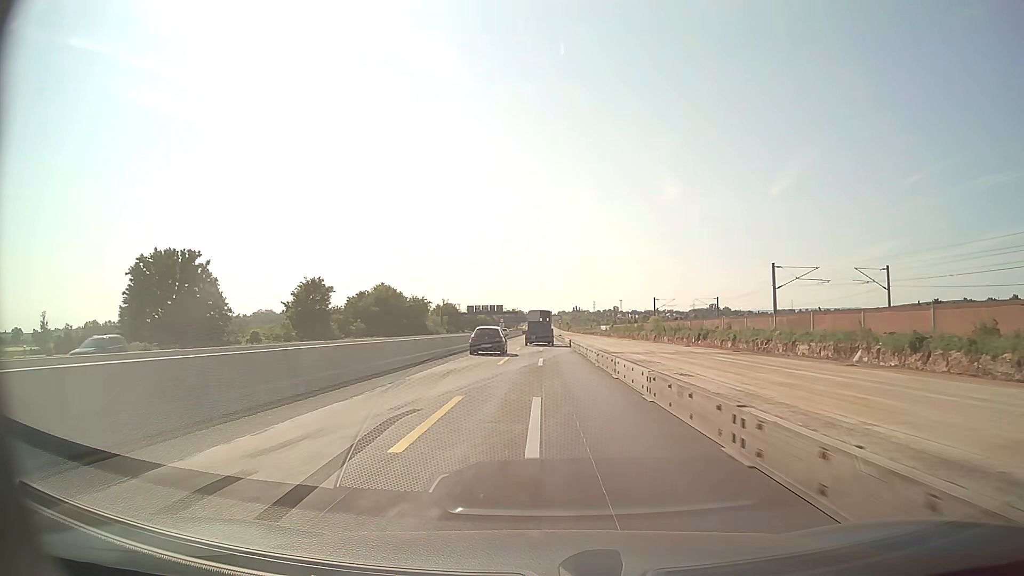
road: motorway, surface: asphalt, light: Day
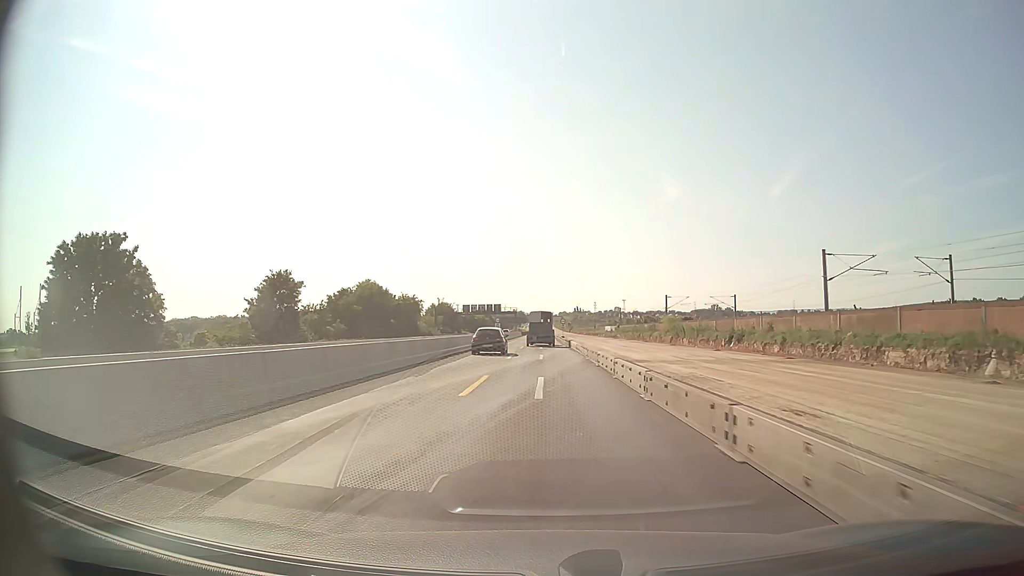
(0.0, +11.7) m; 0°
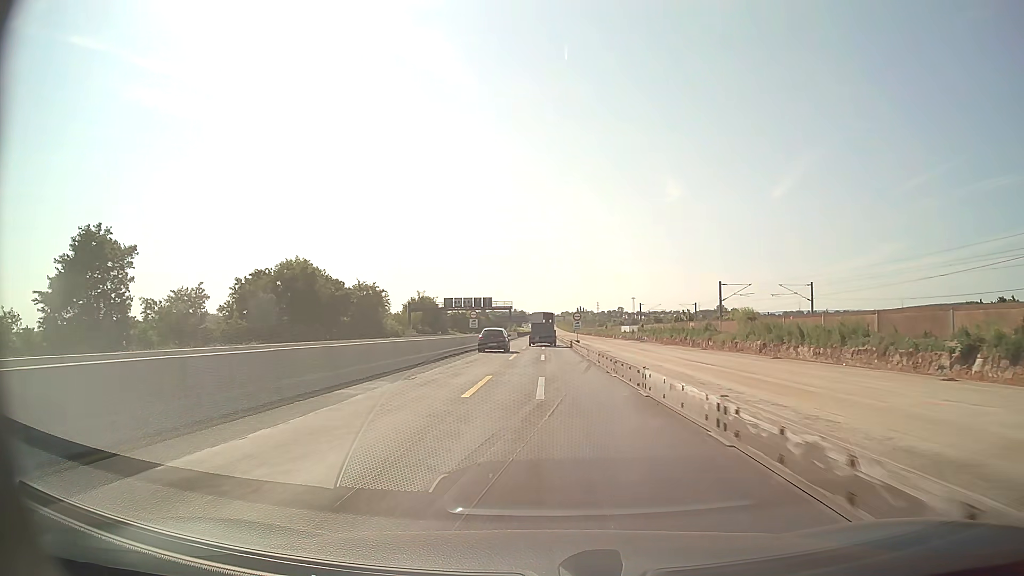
(-0.1, +34.9) m; 0°
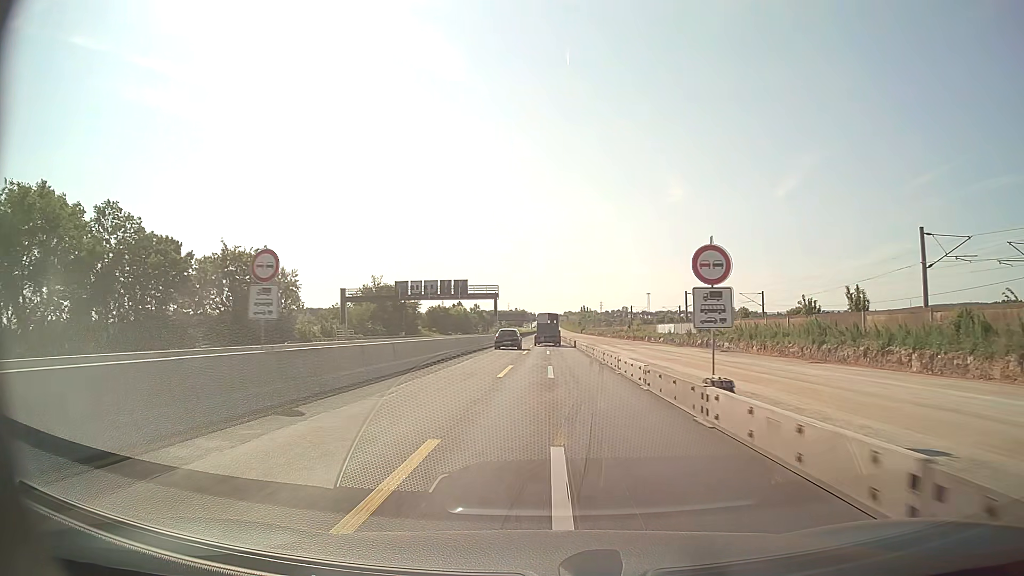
(-0.2, +46.4) m; 0°
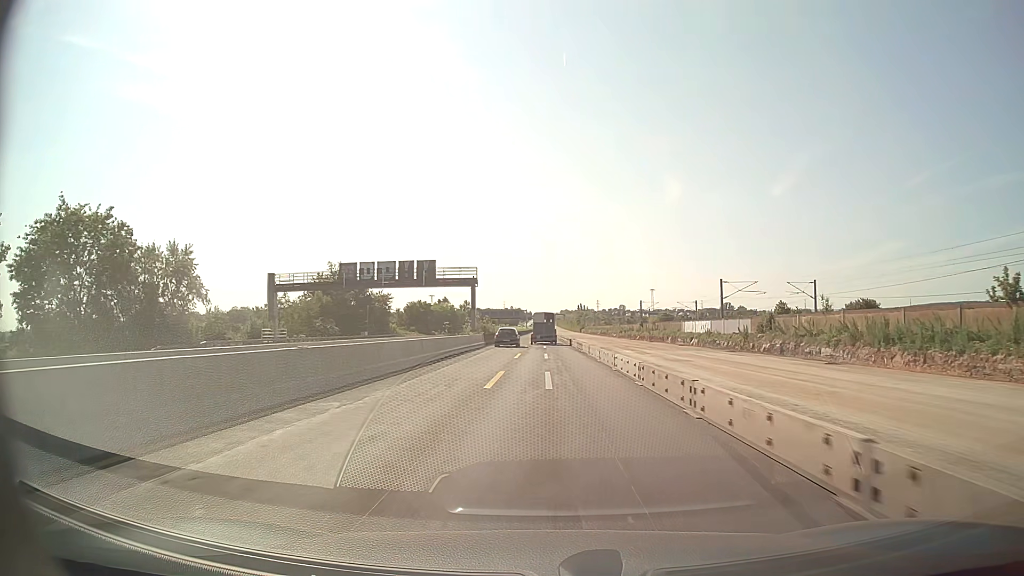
(+0.1, +23.1) m; 0°
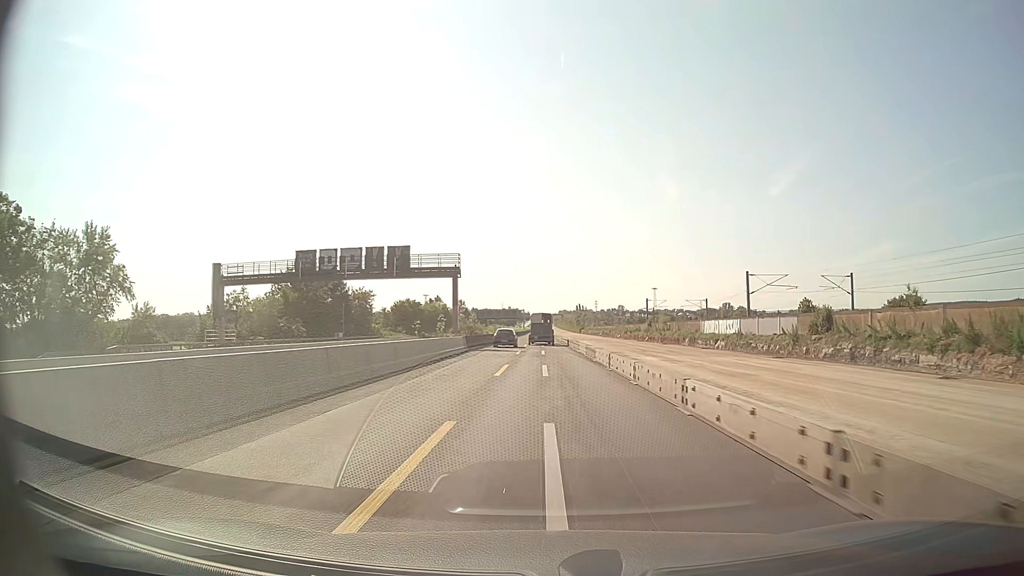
(0.0, +11.5) m; 0°
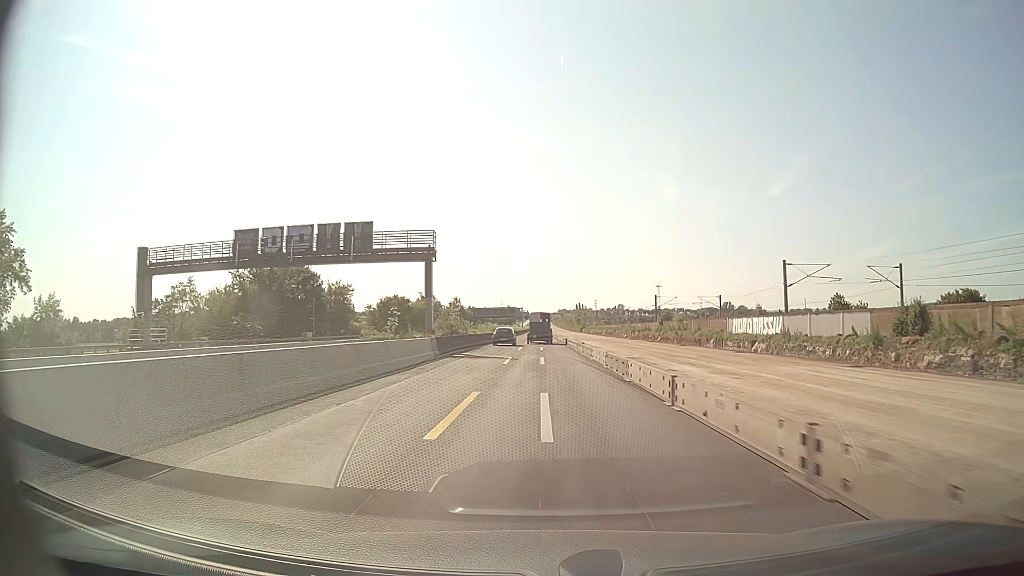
(0.0, +11.5) m; 0°
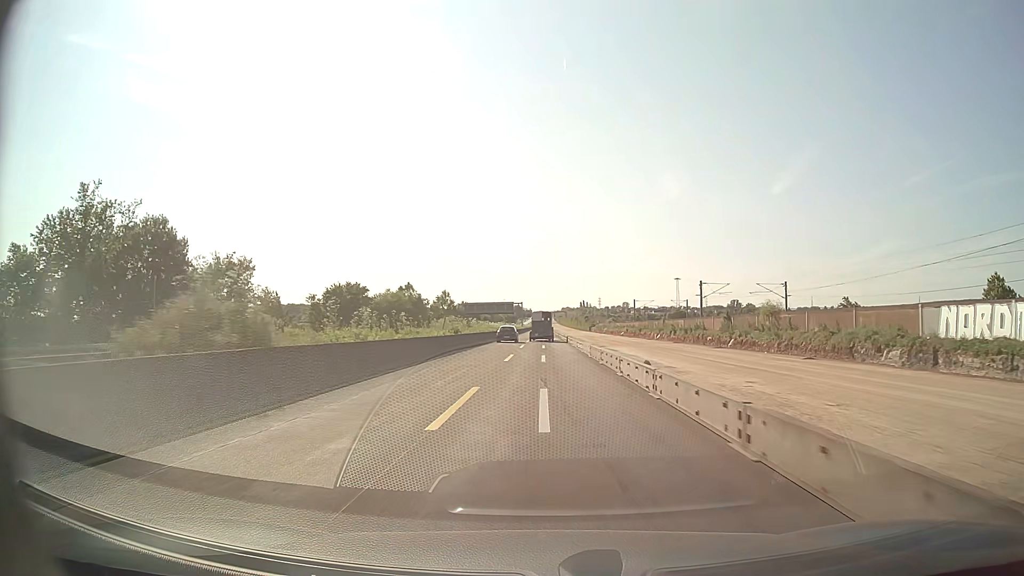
(0.0, +34.6) m; 0°
(0, +10) (0, +20) (0, +30) (0, +40) (0, +50) (0, +60) (0, +70) (0, +80) (0, +90) (0, +100) m
